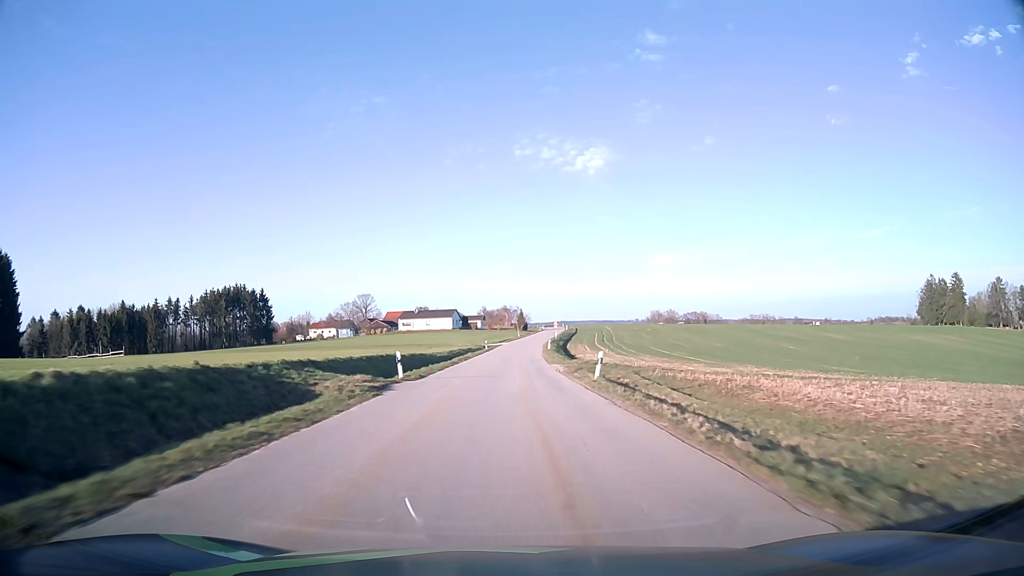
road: tertiary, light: Day
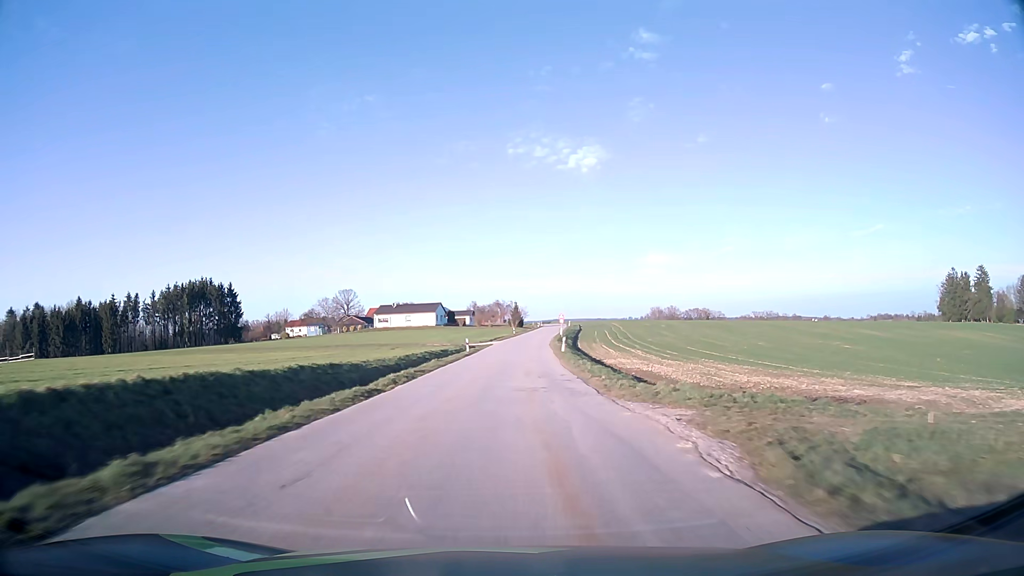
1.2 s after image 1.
(0.0, +24.8) m; +1°
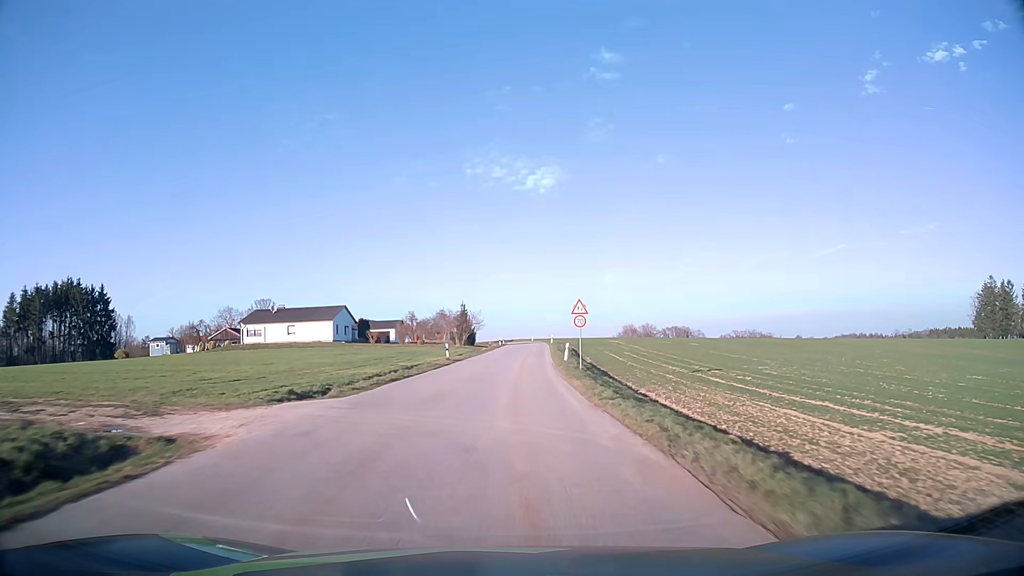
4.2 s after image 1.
(+1.8, +58.7) m; +4°
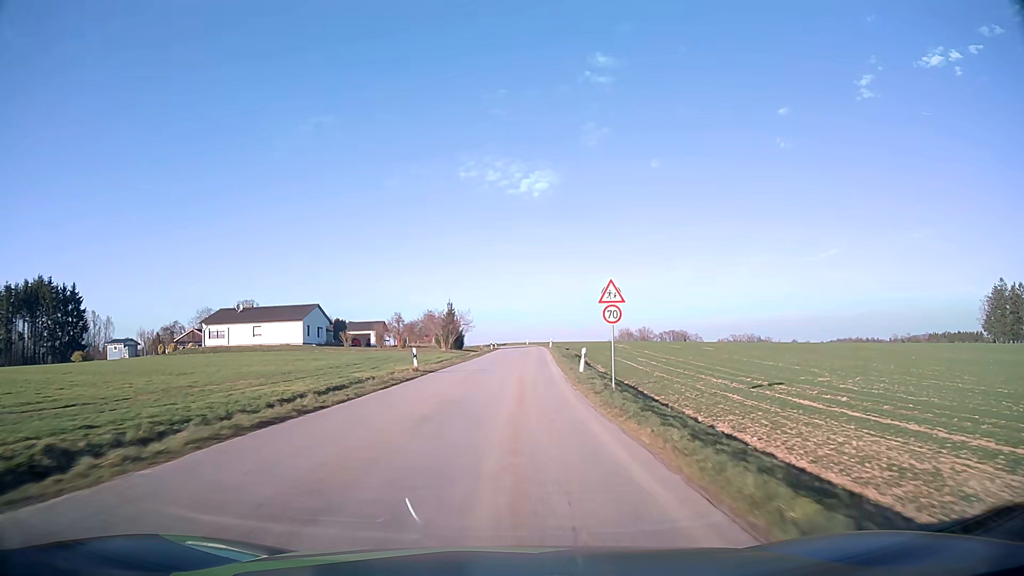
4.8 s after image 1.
(0.0, +11.1) m; +1°
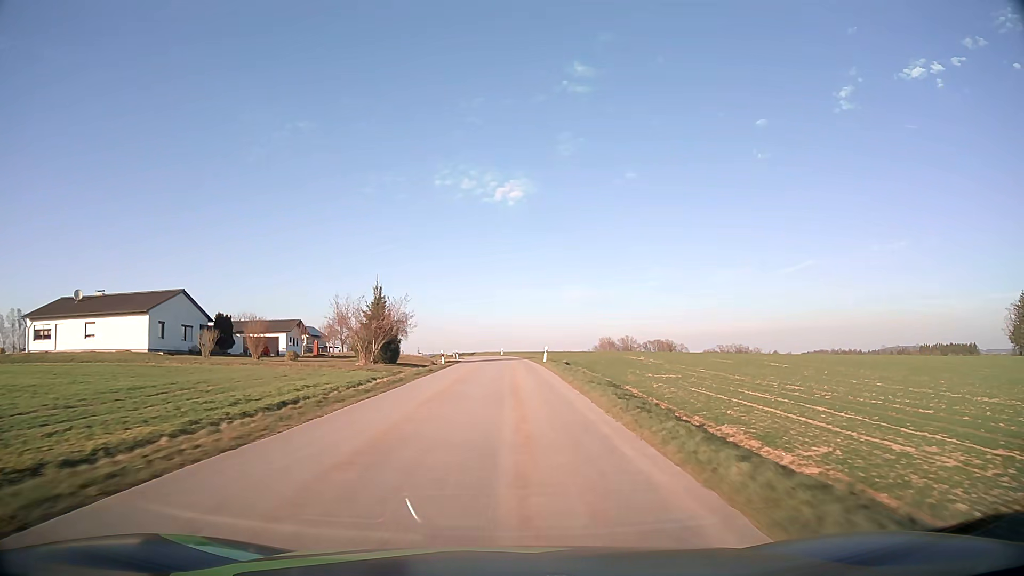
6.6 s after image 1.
(+0.5, +32.9) m; +2°
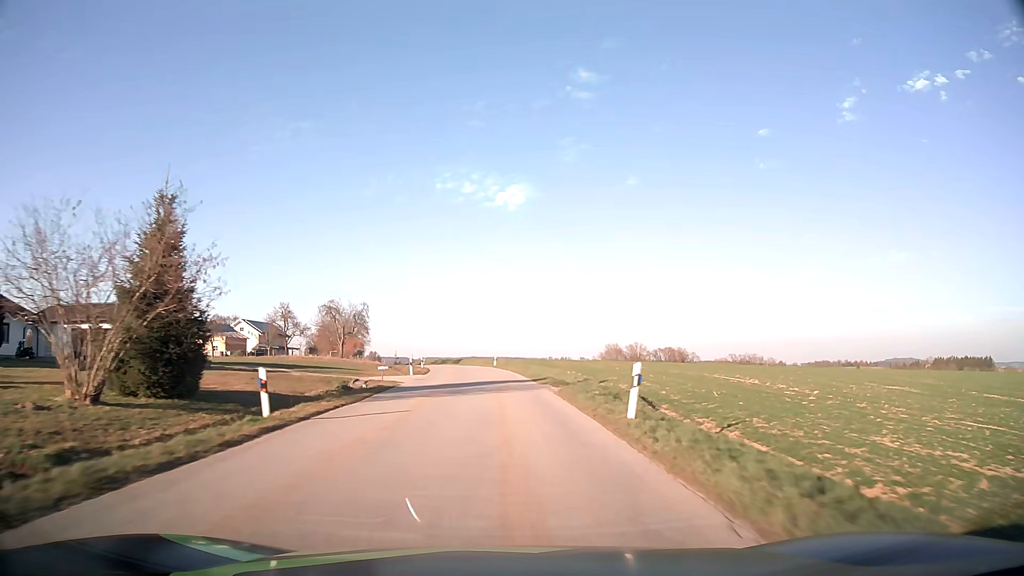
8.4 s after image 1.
(+0.3, +32.9) m; 0°
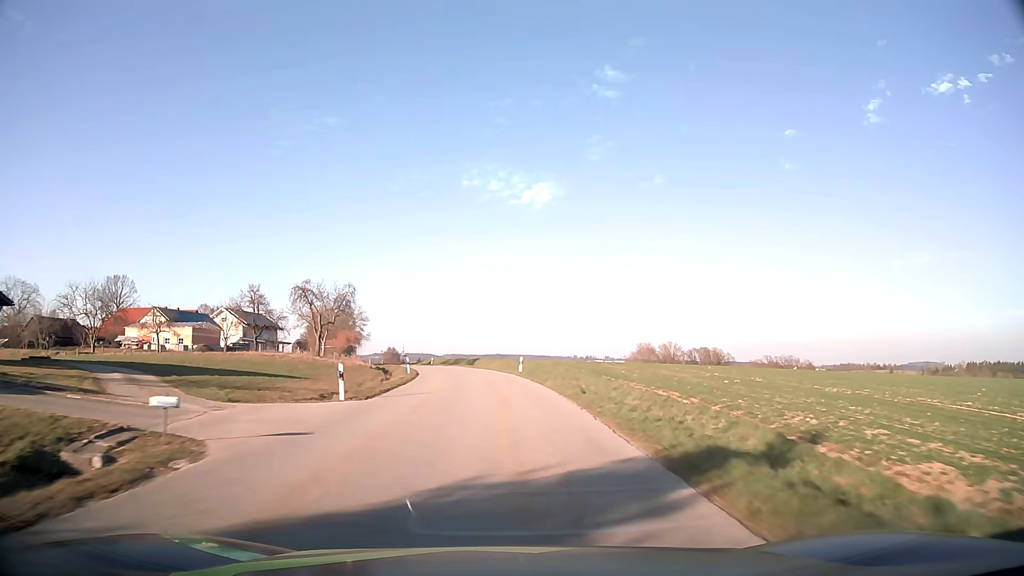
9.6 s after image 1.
(-0.4, +21.9) m; -2°
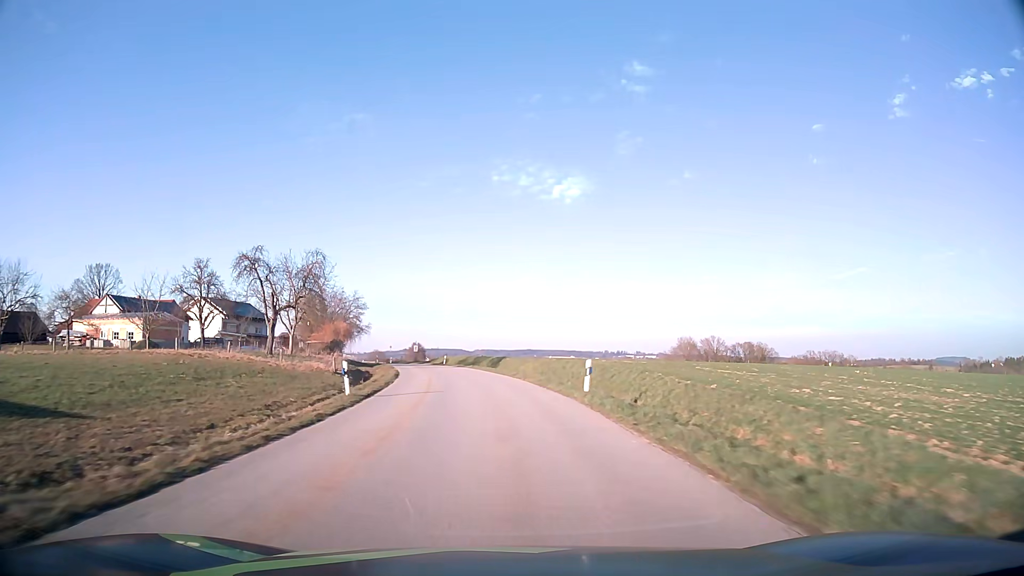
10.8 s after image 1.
(-0.4, +21.9) m; -2°
(0, +10) (-1, +20) (-1, +30) (-3, +40) (-4, +50) (-6, +60) (-9, +69) (-12, +79) (-15, +88) (-18, +98) m
